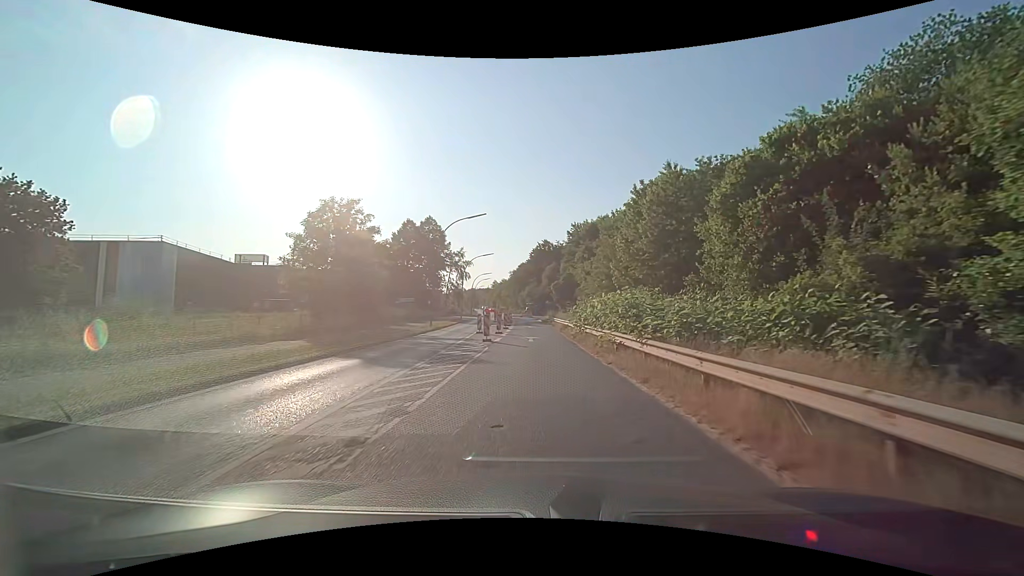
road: secondary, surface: asphalt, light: Day
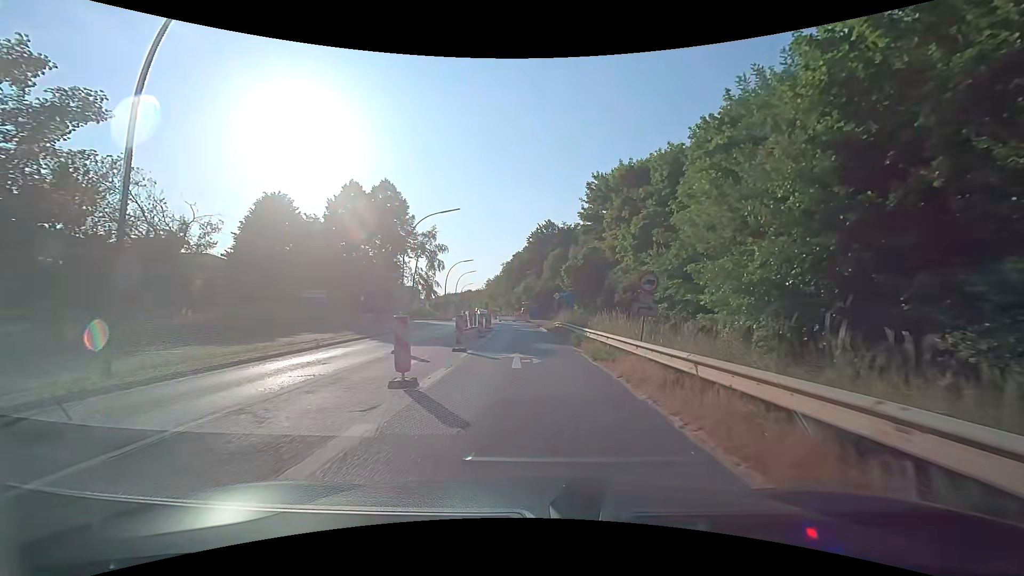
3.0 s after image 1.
(+0.1, +32.5) m; 0°
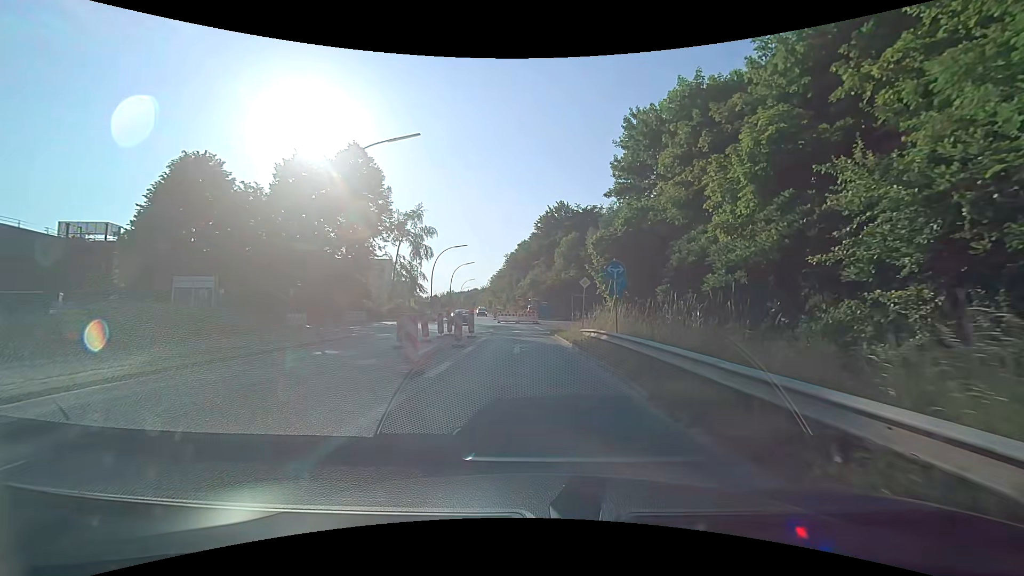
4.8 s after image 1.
(-0.1, +16.9) m; -1°
